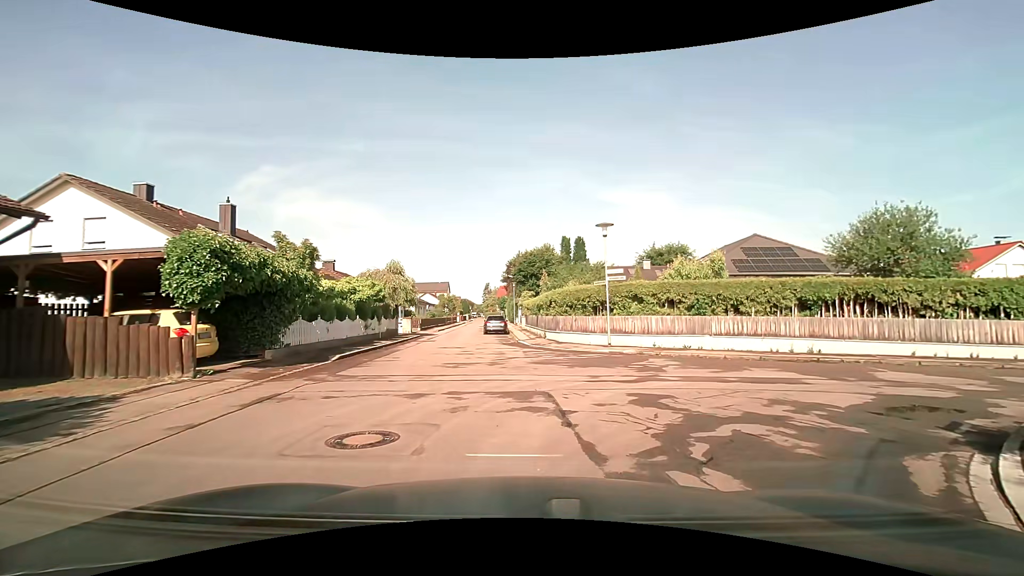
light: Day
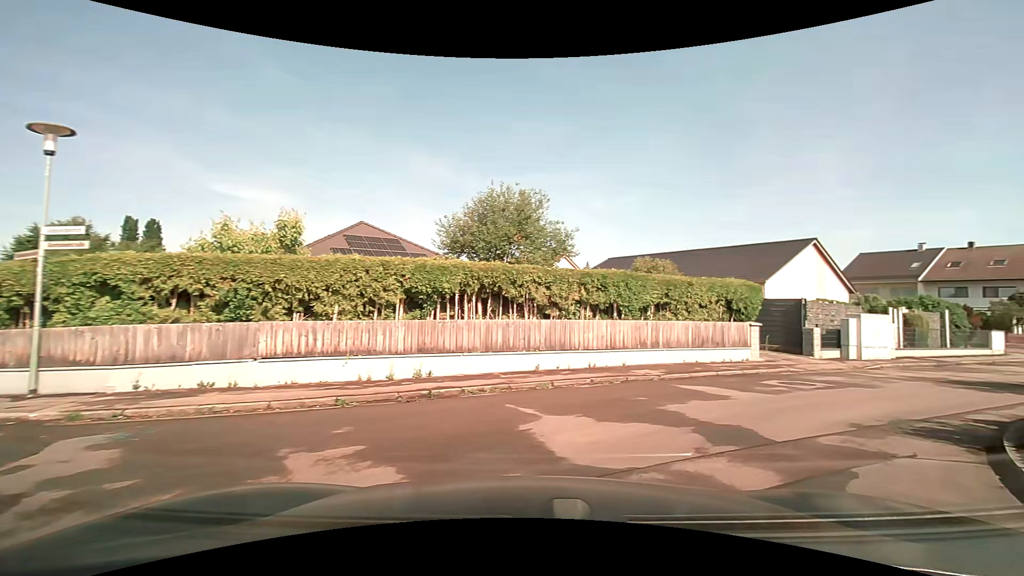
(+2.6, +8.7) m; +40°
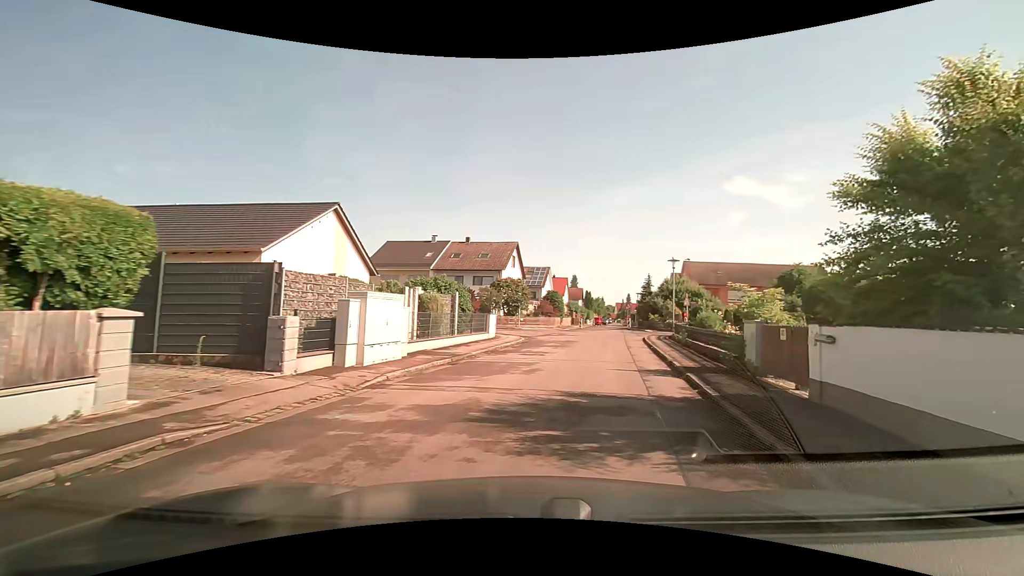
(+4.9, +9.3) m; +51°
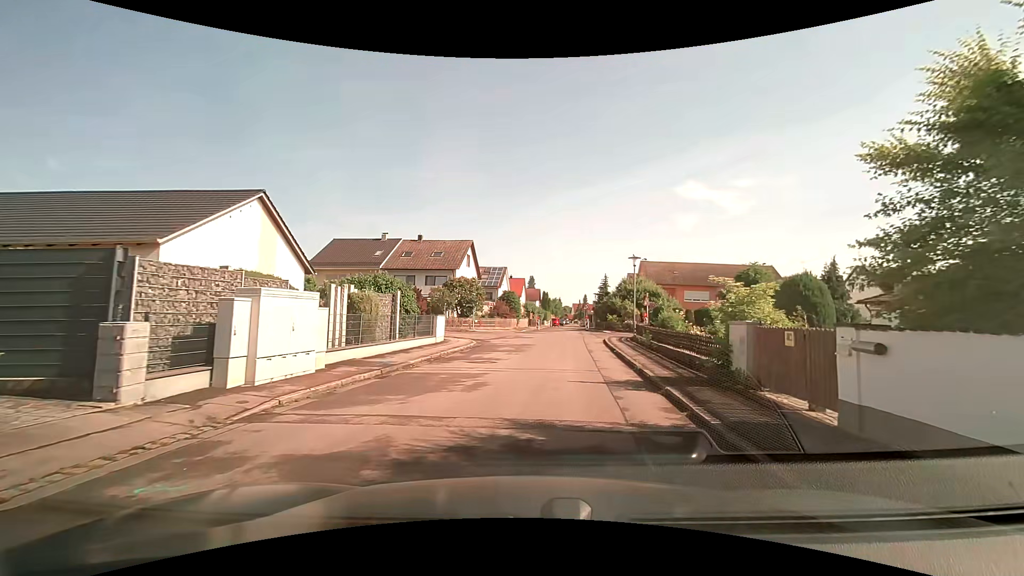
(+0.1, +2.3) m; +4°
(+1, +10) (+2, +20) (+3, +30) (+4, +40) (+5, +50) (+6, +60) (+7, +70) (+8, +80) (+10, +89) (+11, +99) m
